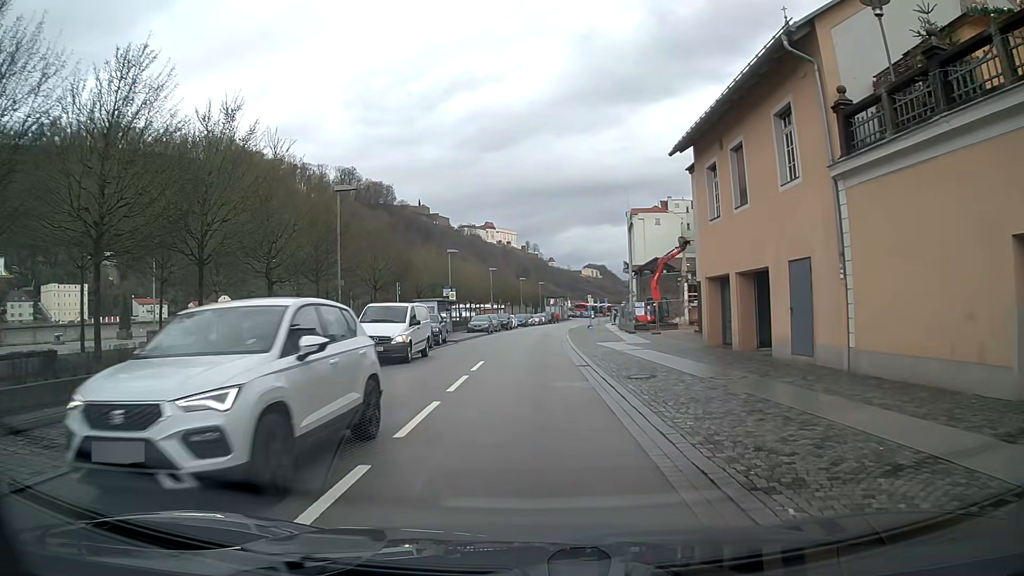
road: residential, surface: asphalt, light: Day
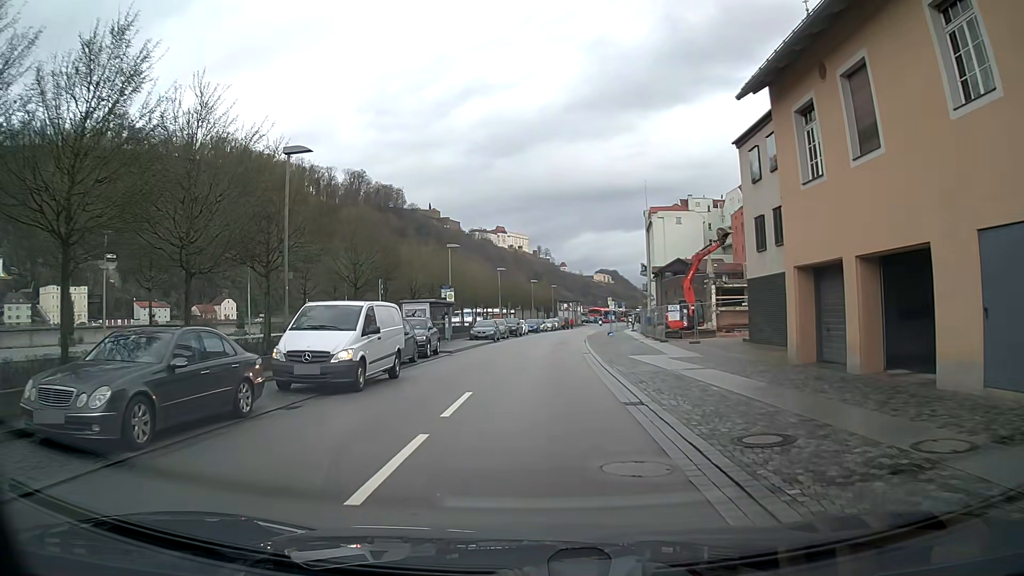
(0.0, +7.3) m; 0°
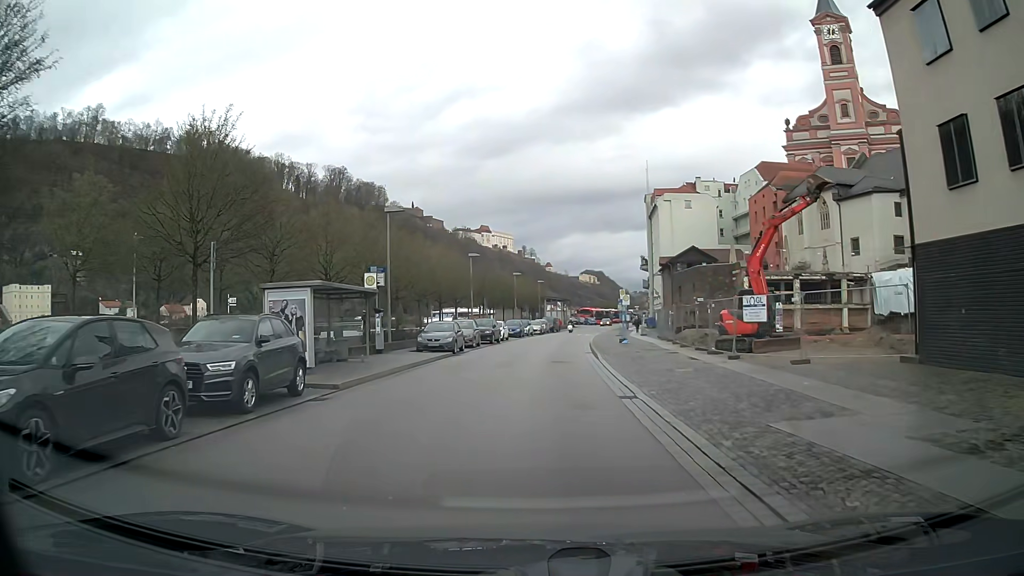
(+0.2, +15.9) m; +2°
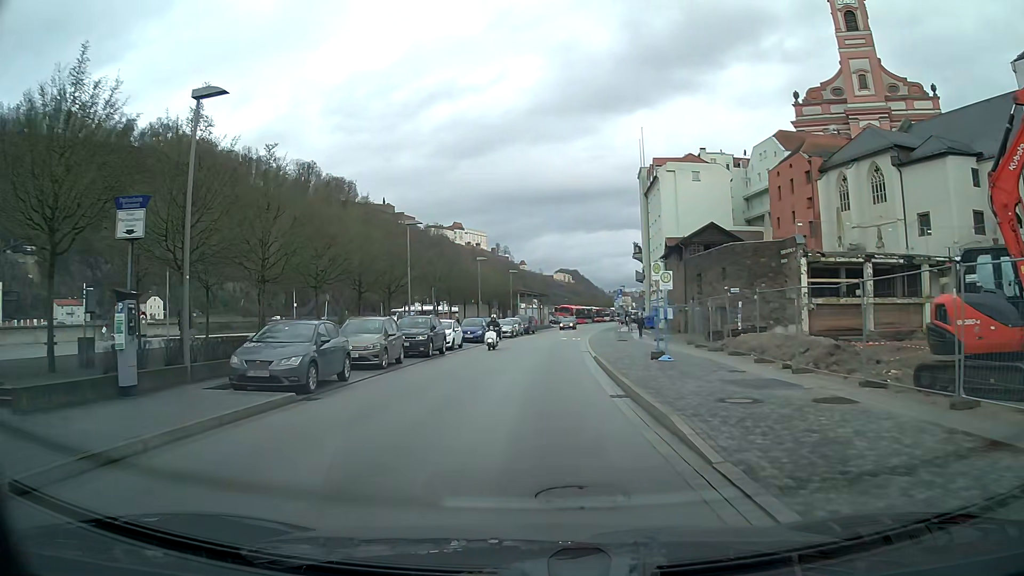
(+0.4, +17.2) m; +2°
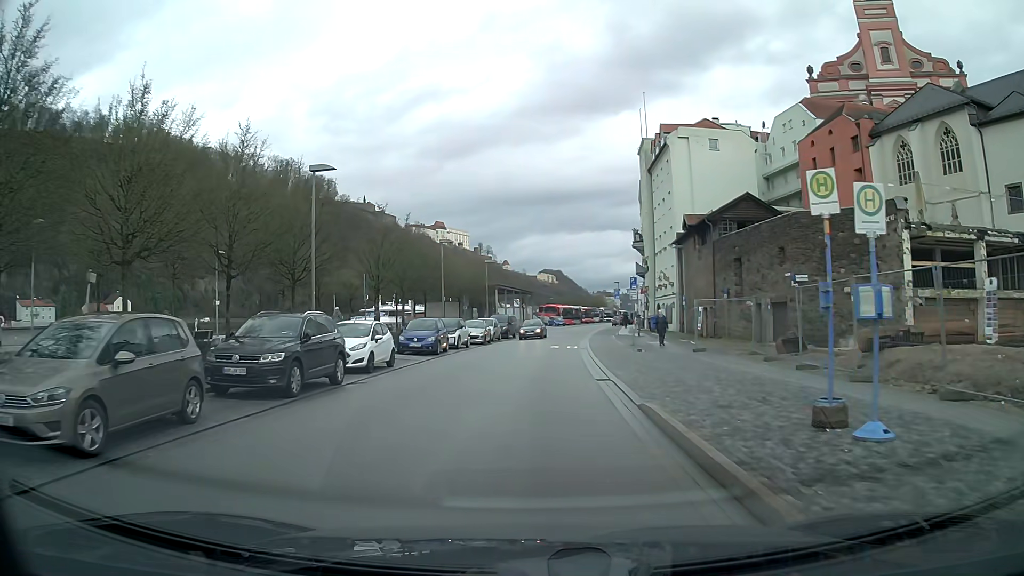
(+0.2, +13.6) m; +2°
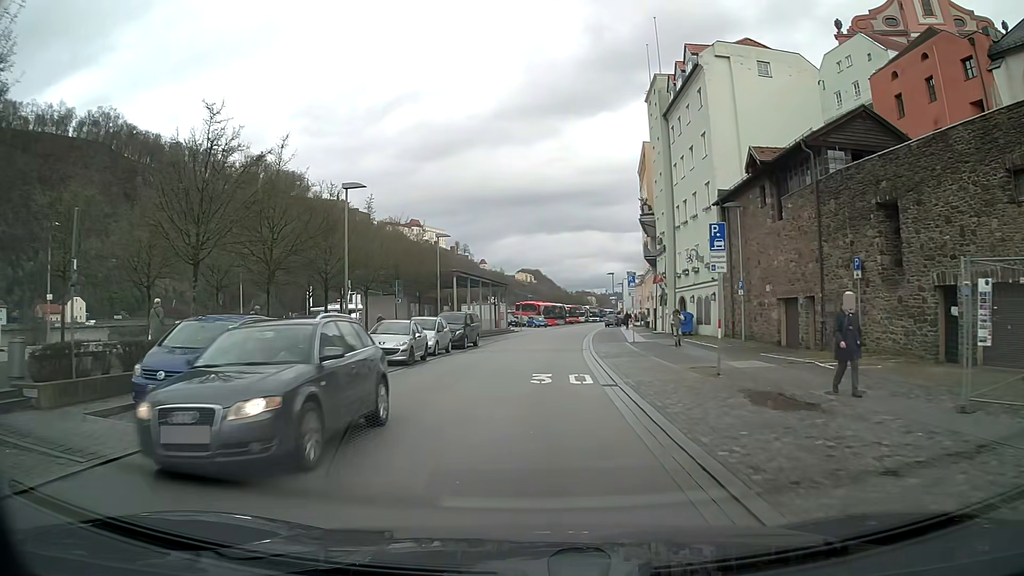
(+0.3, +18.6) m; +2°
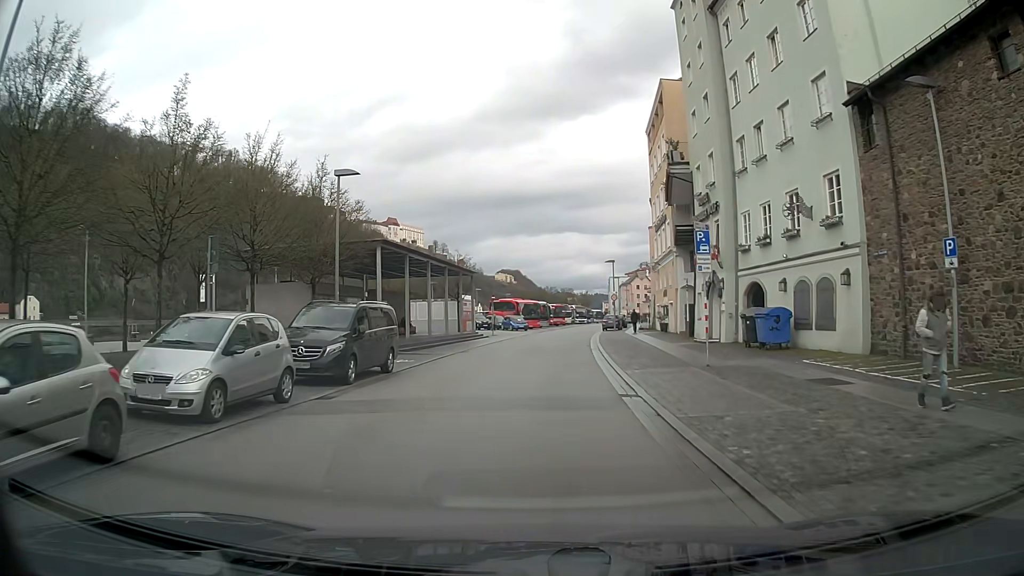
(+0.2, +18.6) m; +2°
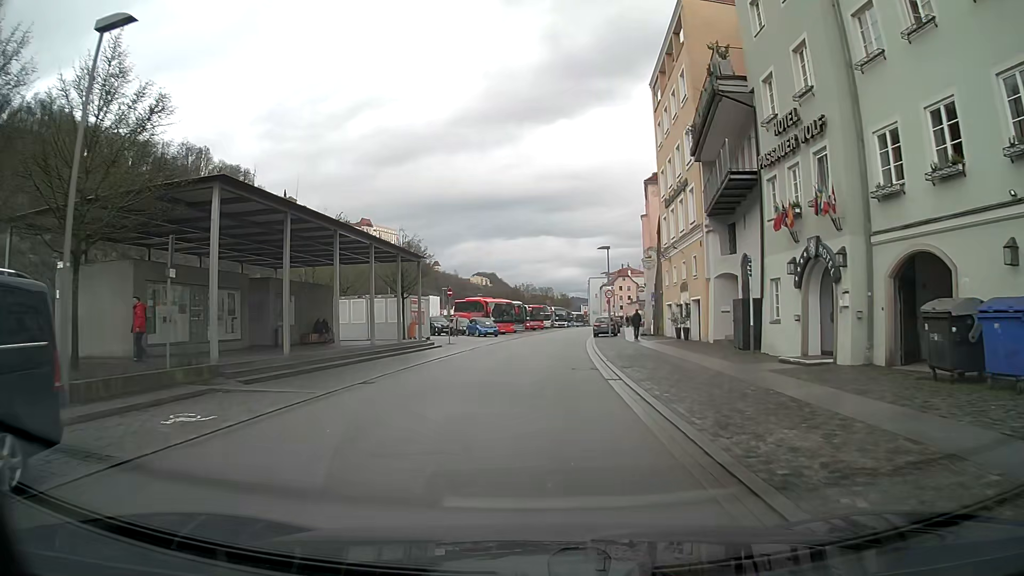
(+0.3, +14.0) m; +2°
(0, +10) (0, +20) (+1, +30) (+1, +40) (+2, +50) (+3, +60) (+5, +70) (+6, +80) (+7, +90) (+9, +99) m
